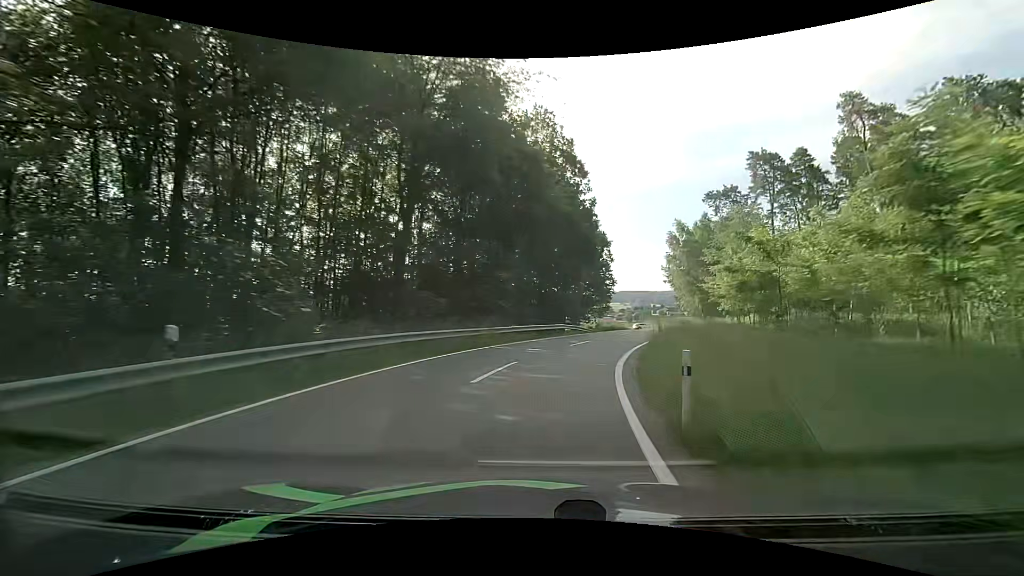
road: tertiary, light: Day
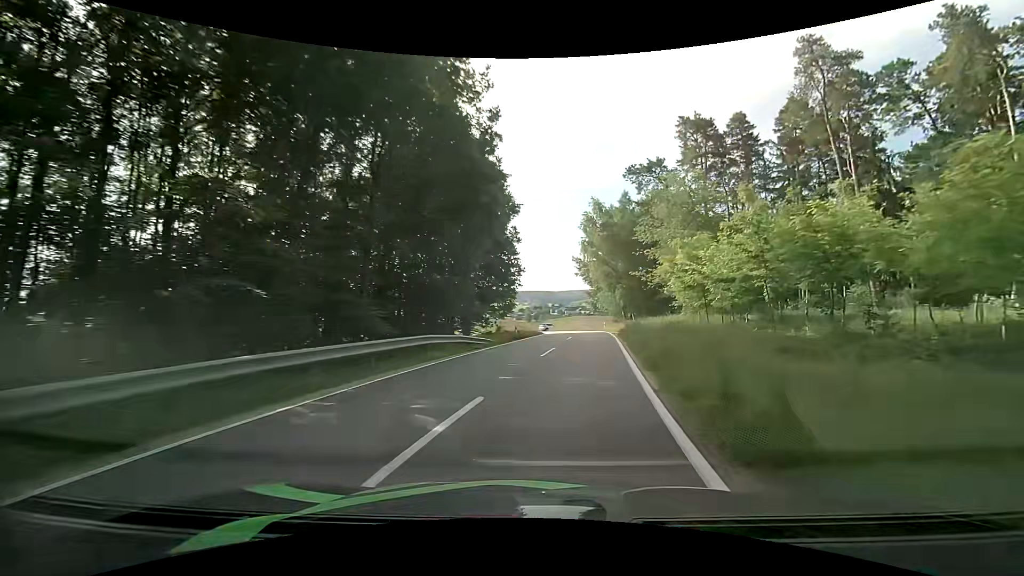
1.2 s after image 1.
(+1.6, +17.5) m; +11°
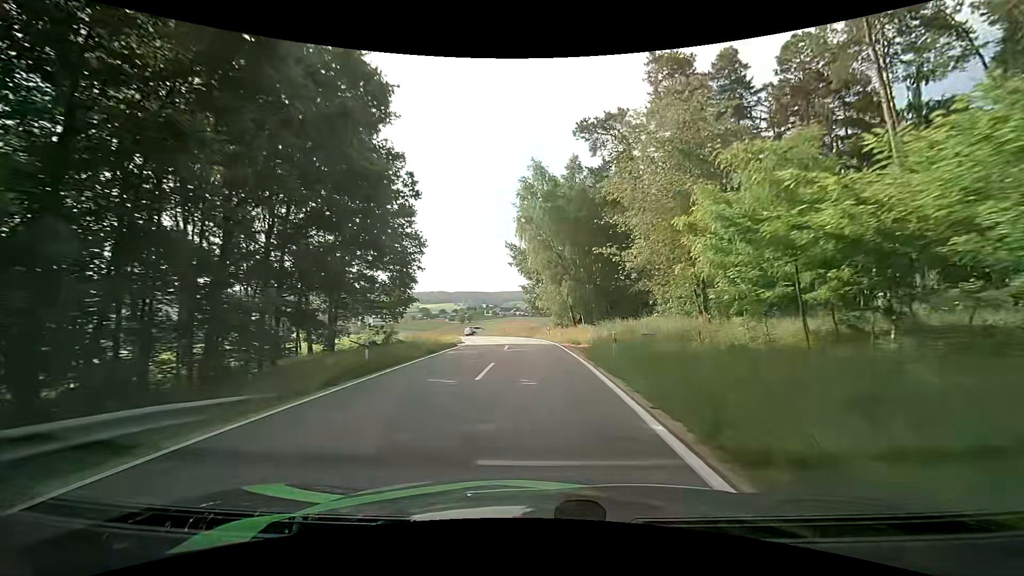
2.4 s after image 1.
(+1.4, +17.4) m; +8°
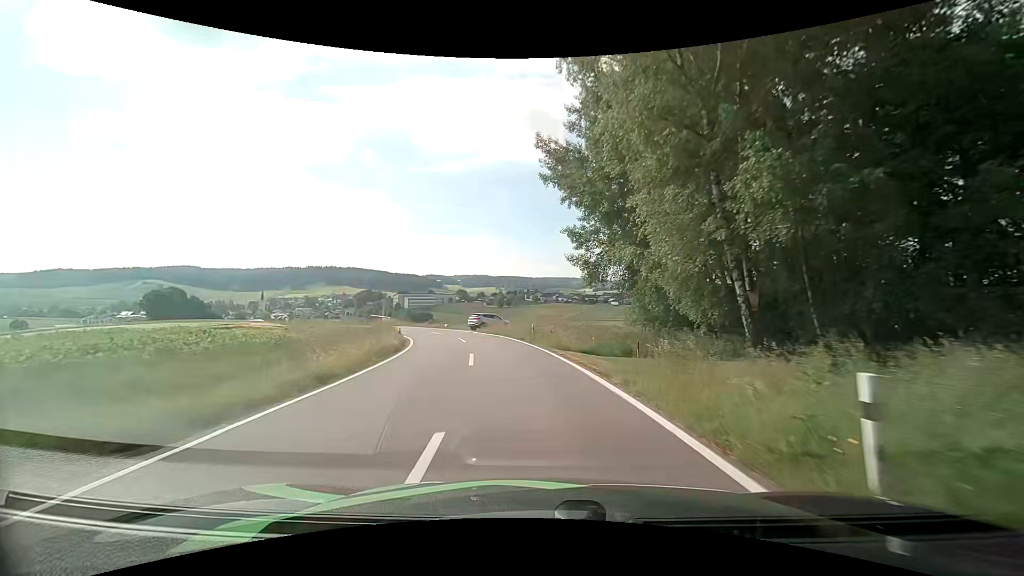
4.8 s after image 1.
(-0.8, +33.3) m; -4°
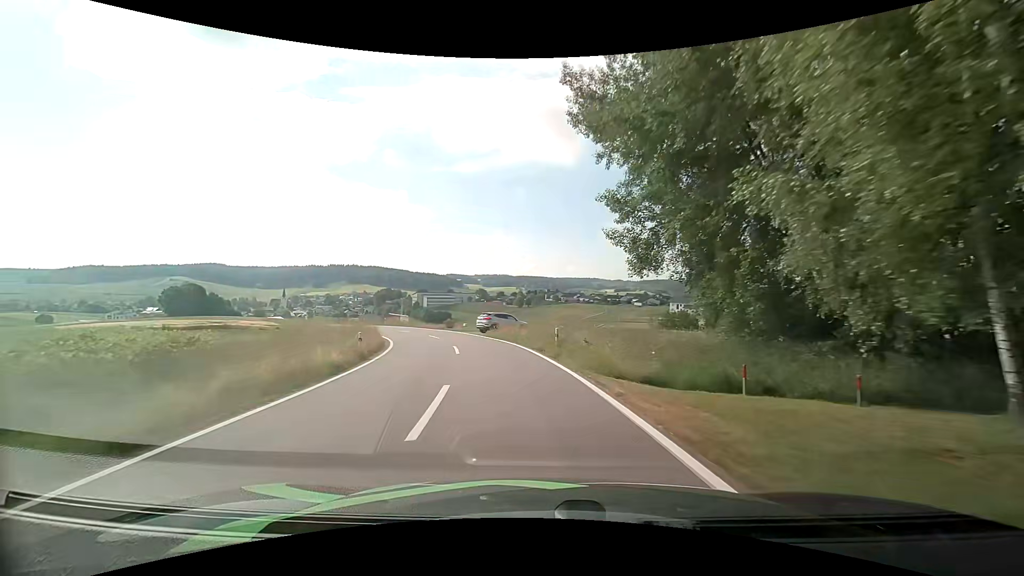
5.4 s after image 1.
(-0.2, +8.2) m; -2°
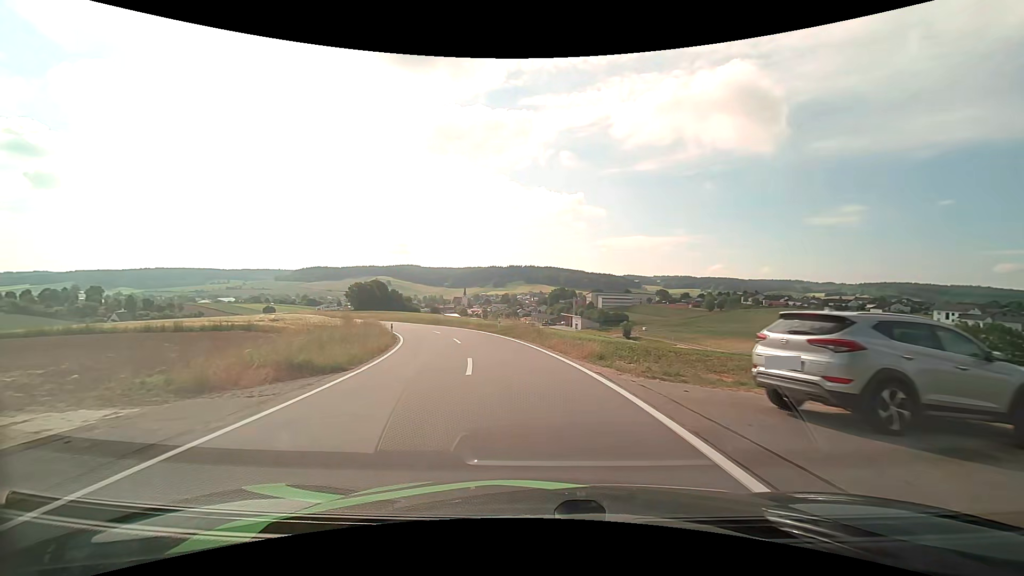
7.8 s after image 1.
(-4.9, +30.3) m; -20°
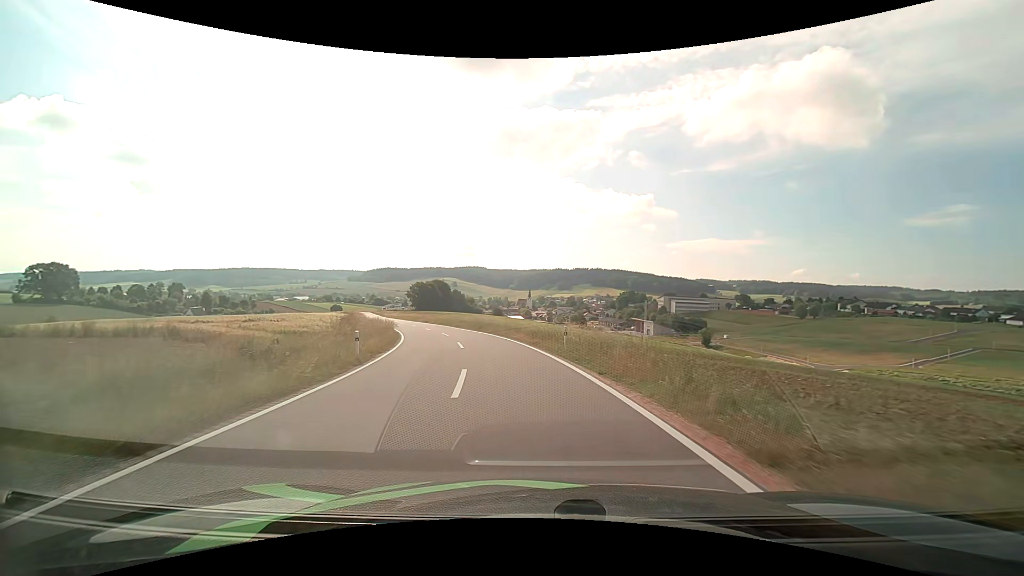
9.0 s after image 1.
(-1.0, +15.2) m; -7°
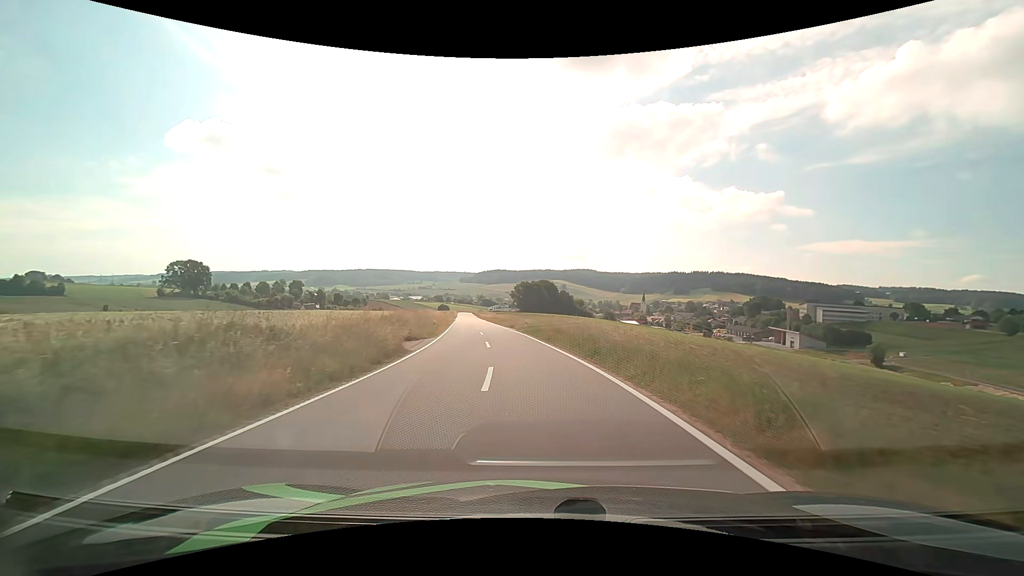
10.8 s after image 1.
(-2.5, +23.4) m; -12°
(0, +10) (-1, +20) (-2, +30) (-4, +40) (-5, +50) (-6, +60) (-8, +70) (-9, +79) (-11, +89) (-12, +99) m
